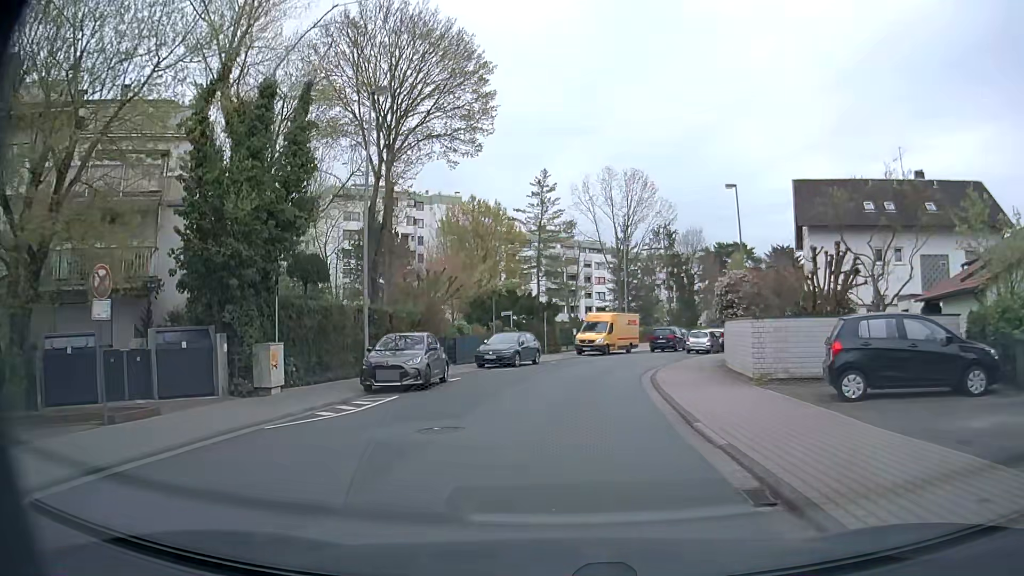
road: residential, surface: asphalt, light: Day
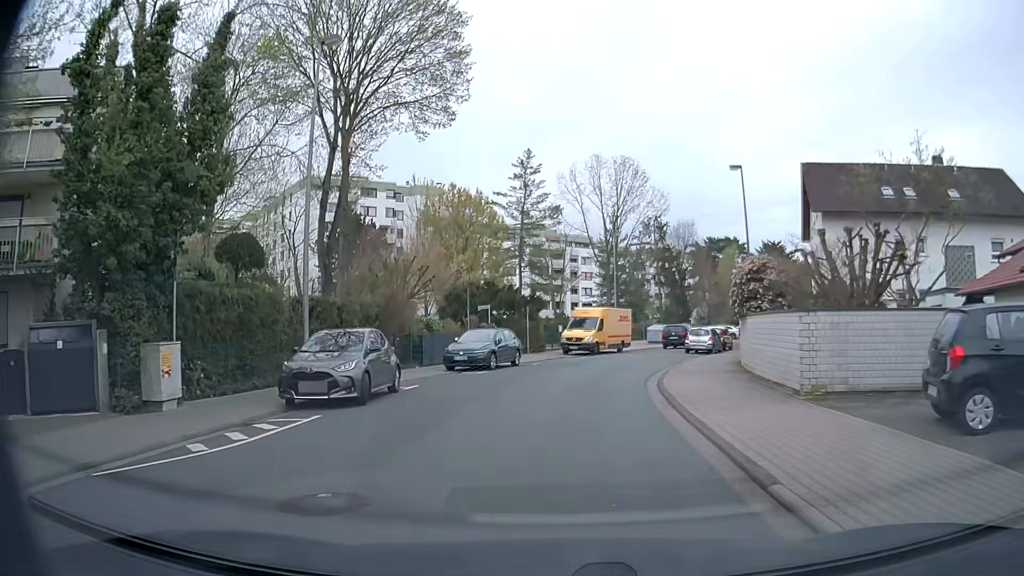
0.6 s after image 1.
(+0.1, +4.4) m; +1°
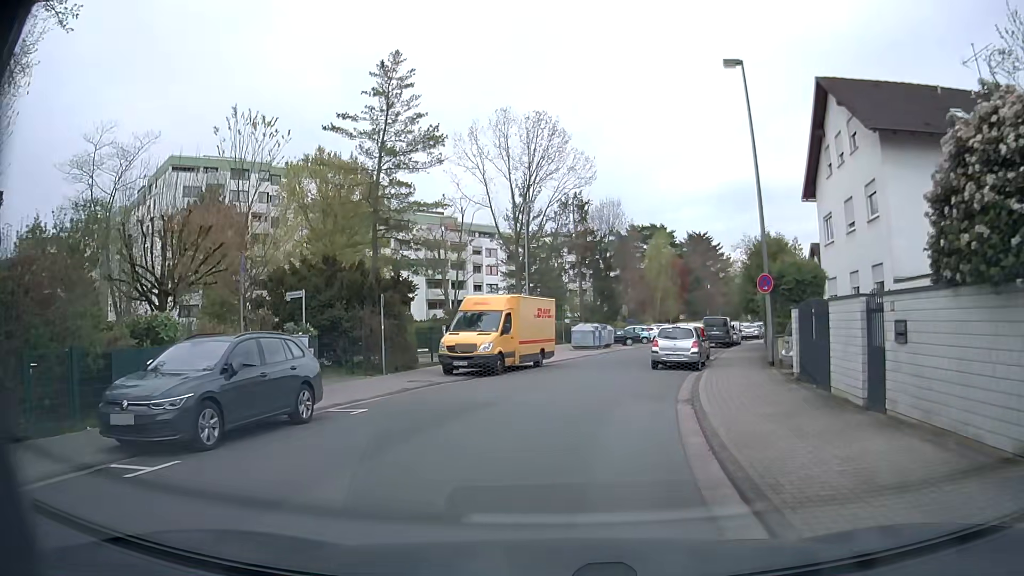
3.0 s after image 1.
(+1.0, +15.5) m; +8°
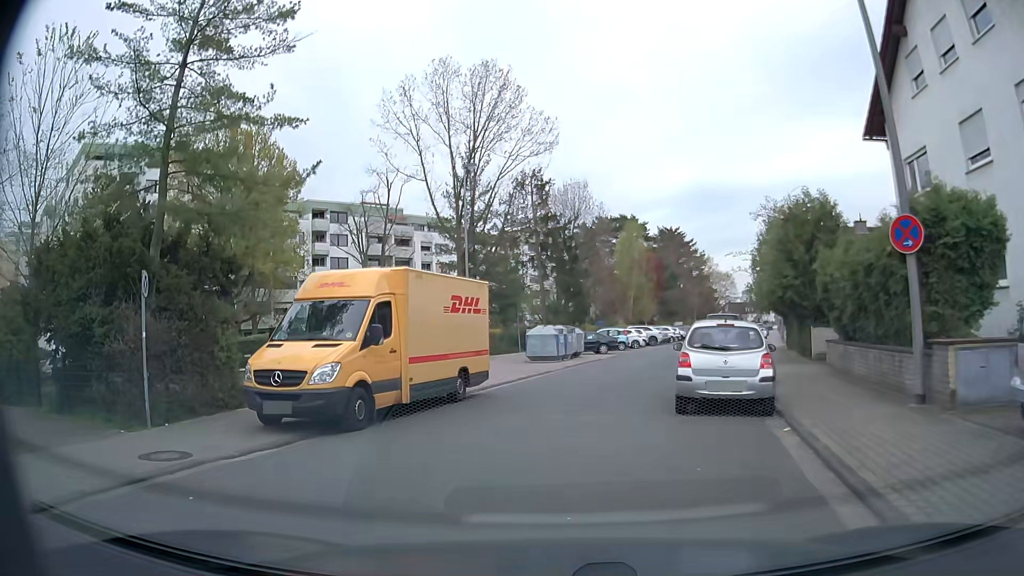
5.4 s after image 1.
(+0.6, +11.5) m; +3°
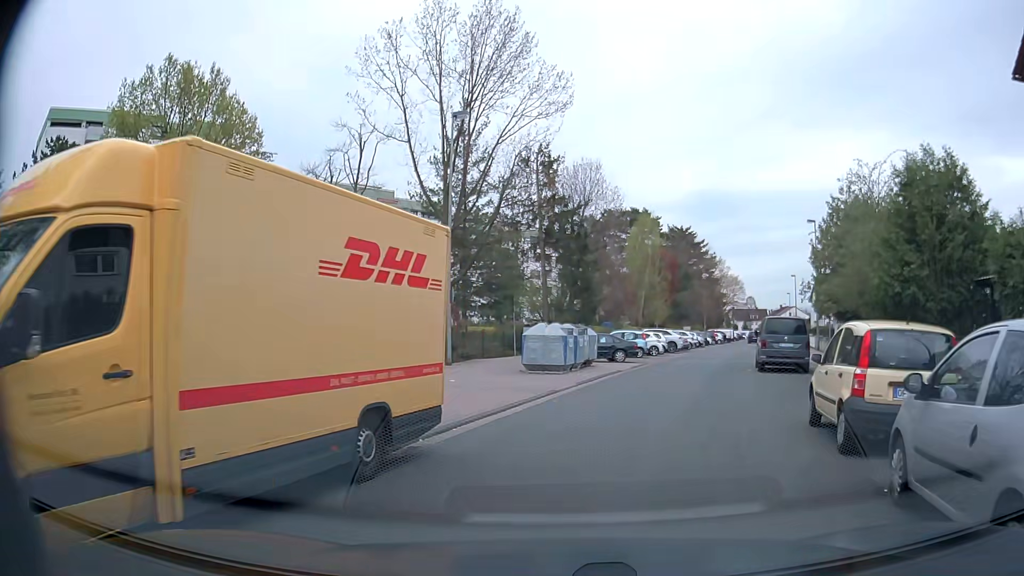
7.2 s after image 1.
(-0.3, +8.3) m; -1°
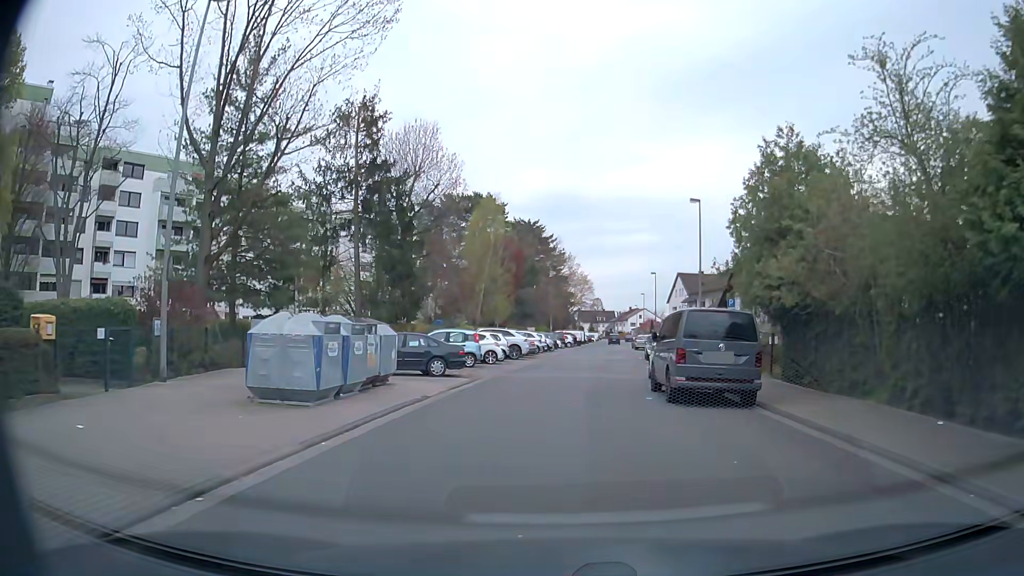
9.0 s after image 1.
(+1.5, +10.6) m; +15°
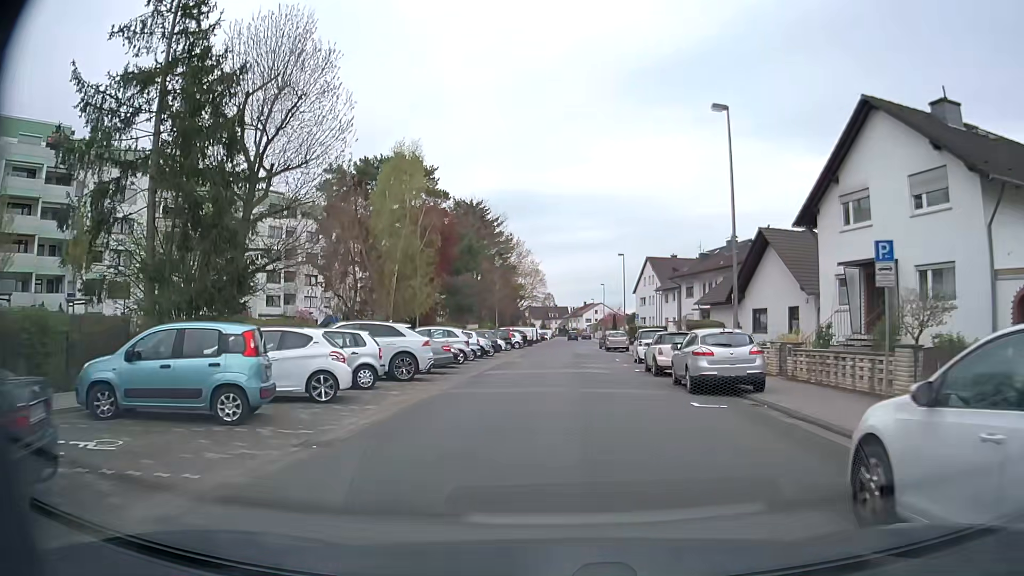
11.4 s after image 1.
(+0.4, +18.2) m; +3°
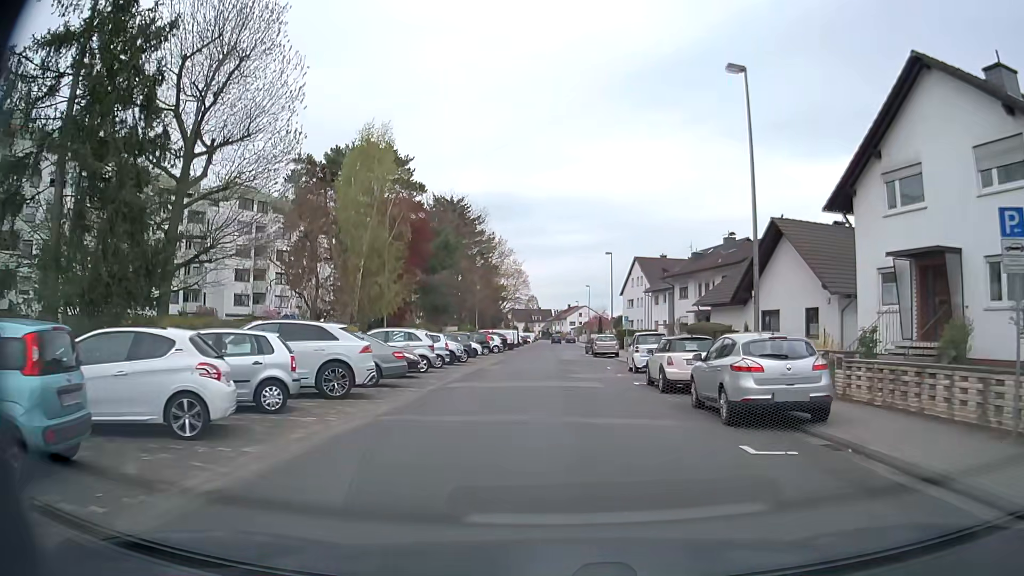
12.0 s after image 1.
(+0.1, +4.7) m; +2°
